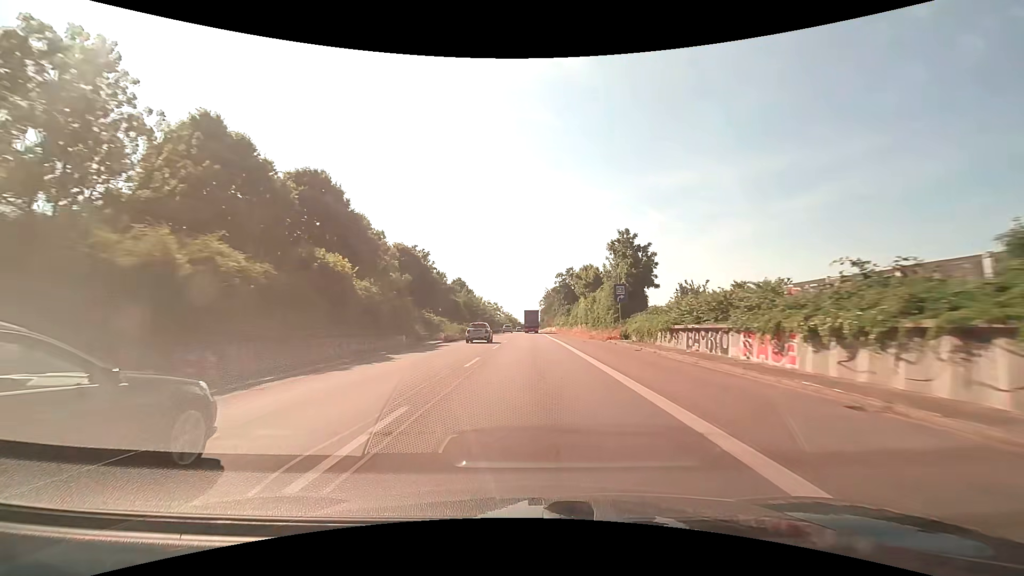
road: trunk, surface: asphalt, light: Day
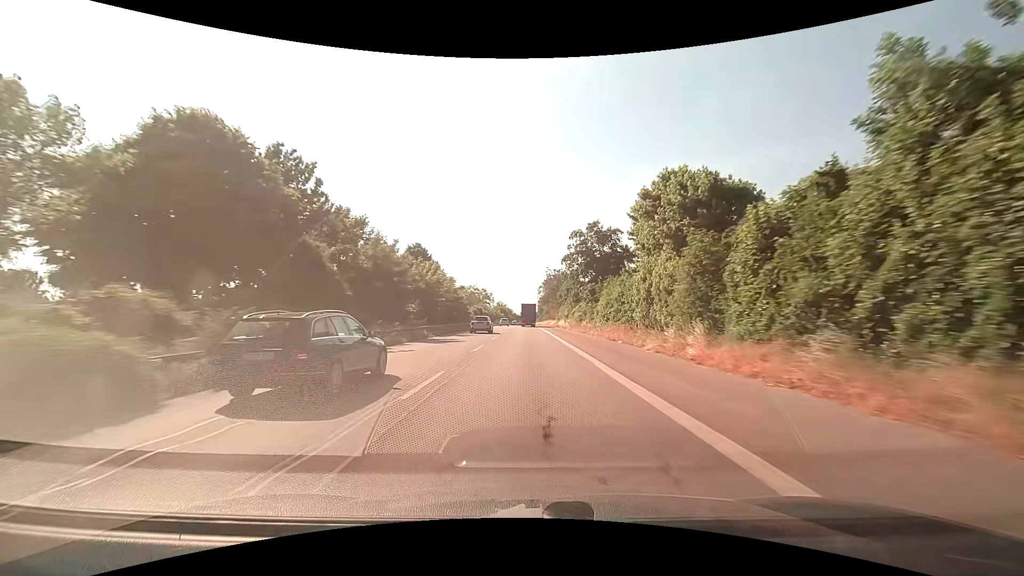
(+0.2, +41.5) m; 0°
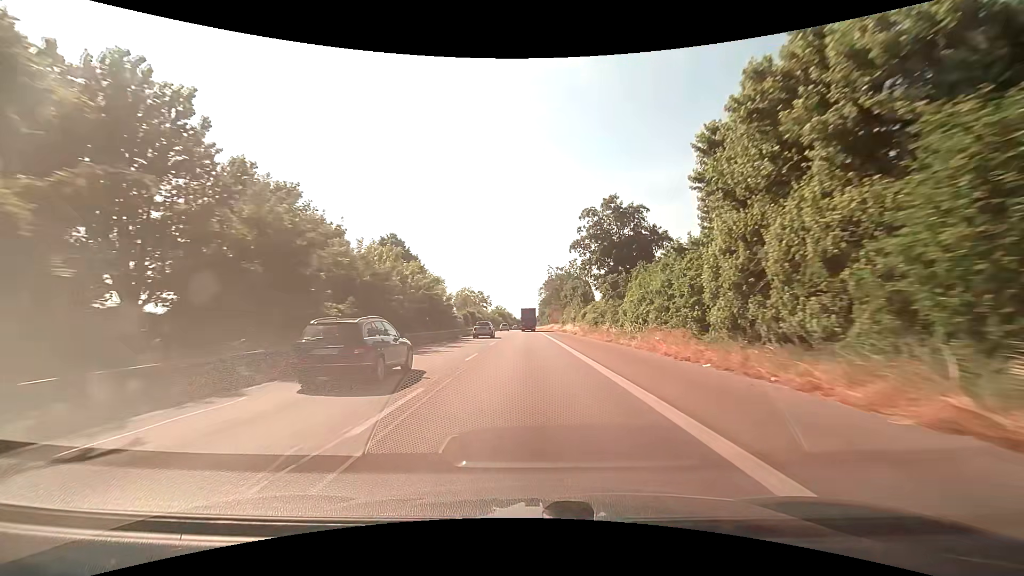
(0.0, +13.8) m; +1°
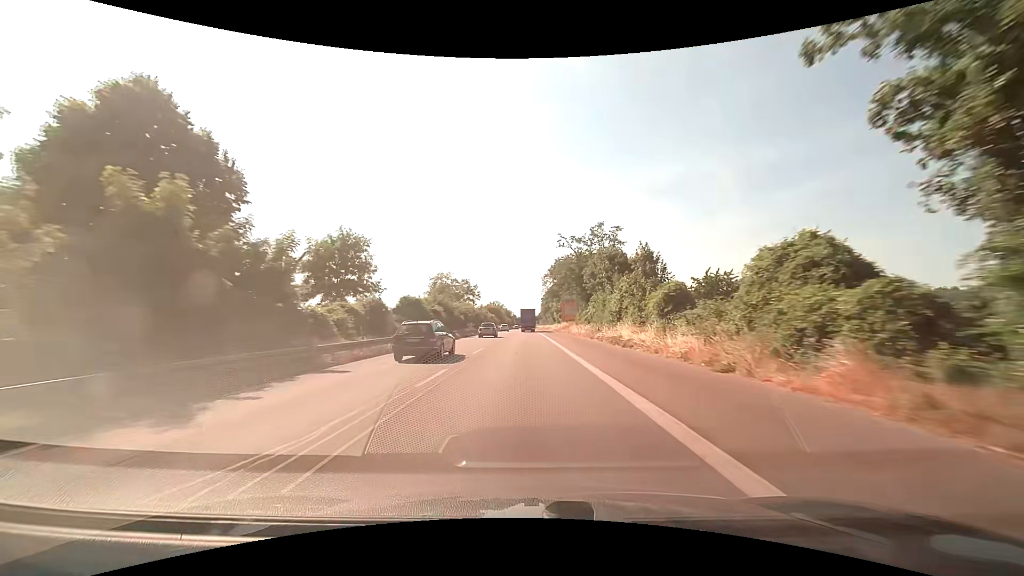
(-0.2, +41.2) m; 0°
(0, +10) (0, +20) (0, +30) (0, +40) (0, +50) (-1, +60) (-1, +70) (-1, +80) (-1, +90) (-1, +100) m
